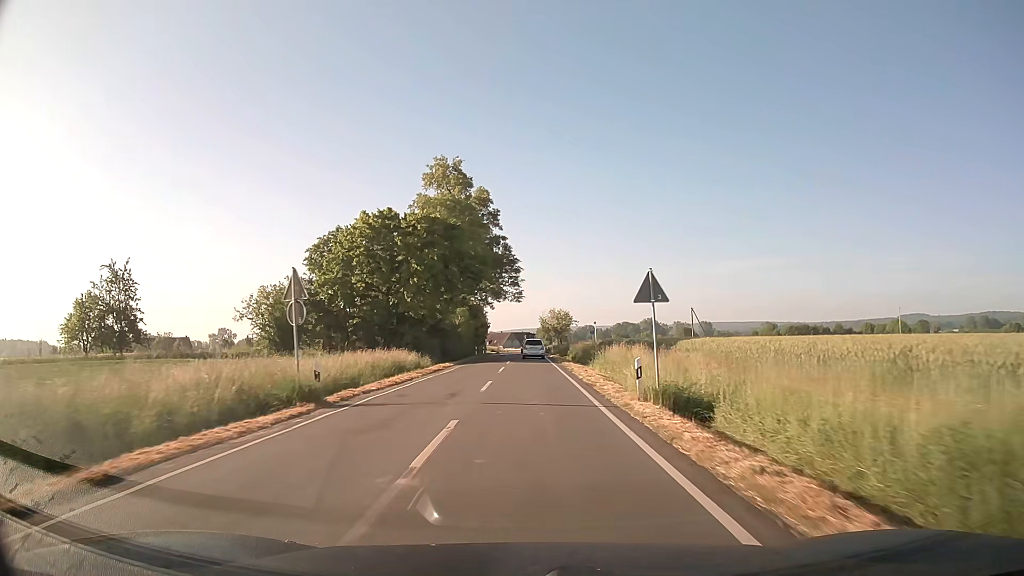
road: secondary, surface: asphalt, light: Day
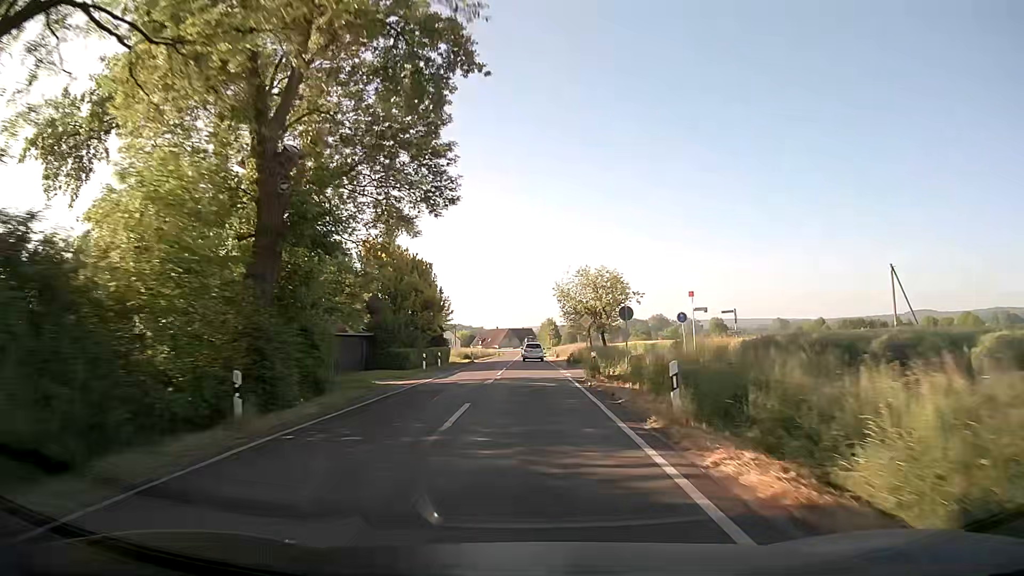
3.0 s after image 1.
(+0.1, +54.6) m; 0°
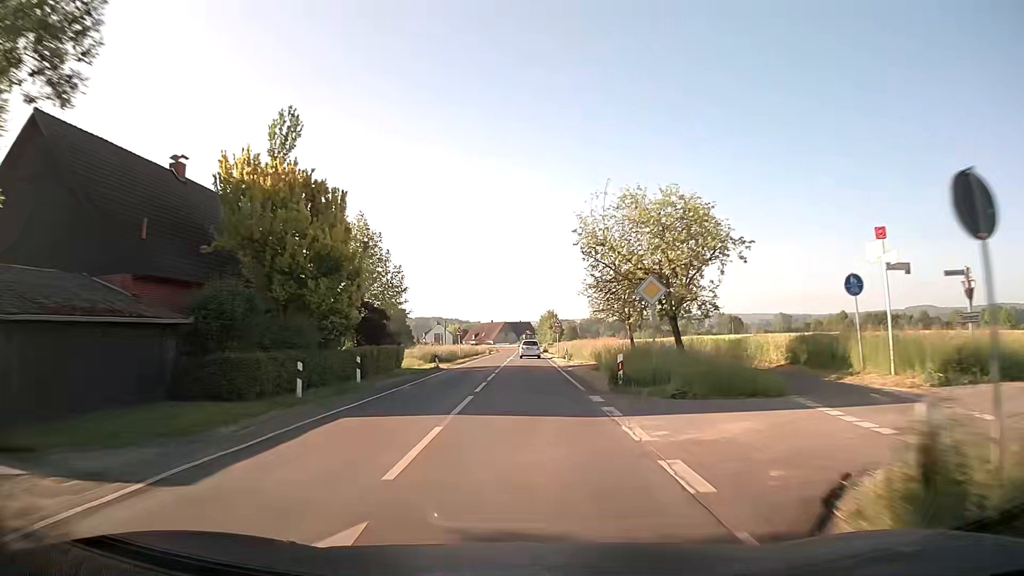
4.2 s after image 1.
(0.0, +21.9) m; 0°
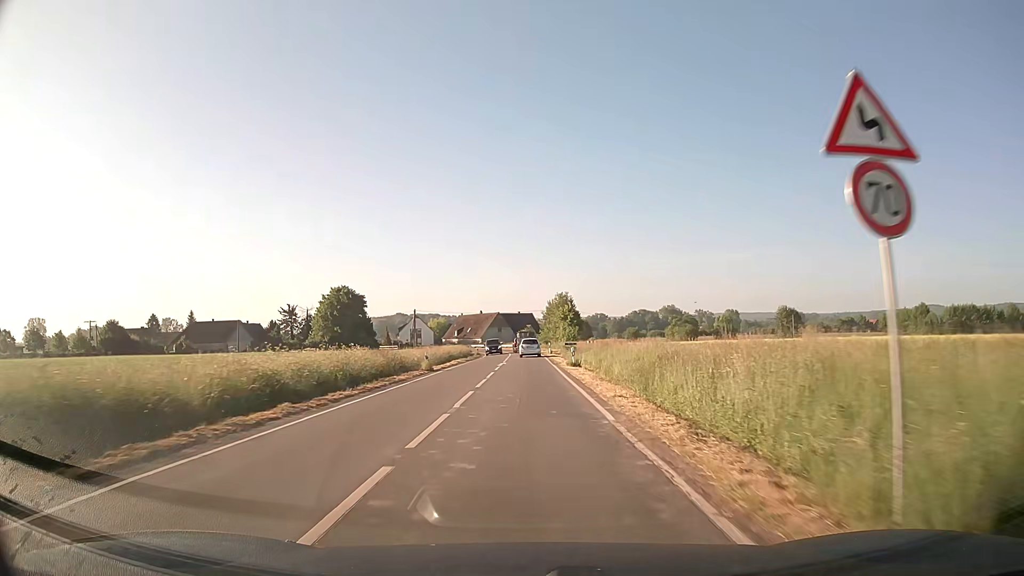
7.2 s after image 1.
(+0.2, +55.0) m; 0°
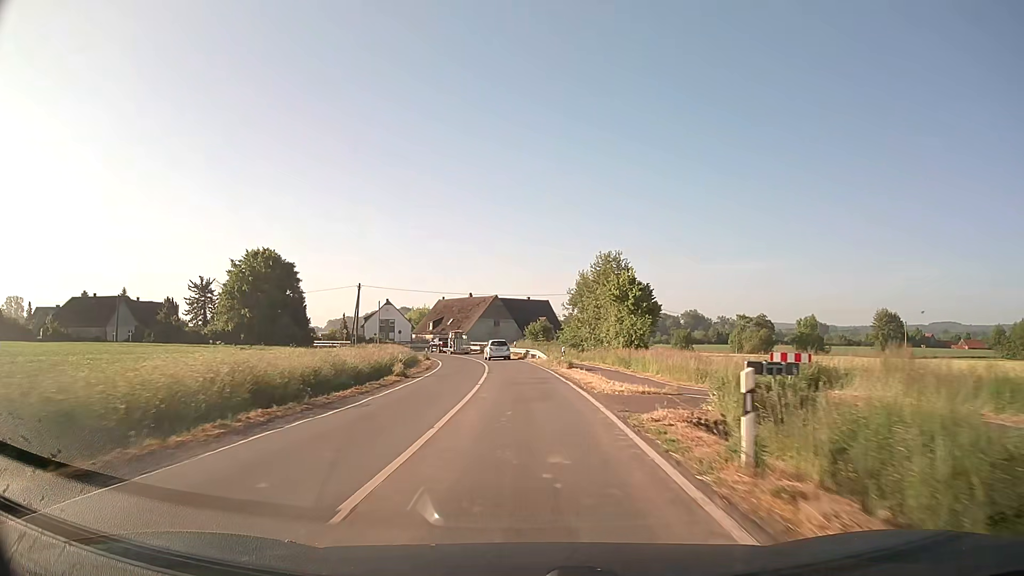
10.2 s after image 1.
(-0.1, +54.9) m; -1°
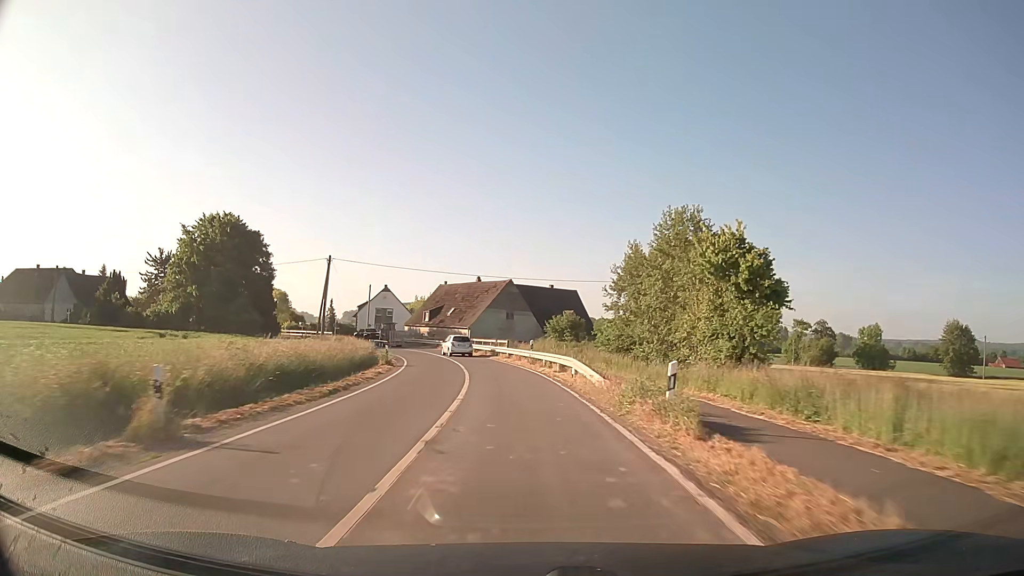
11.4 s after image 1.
(-0.2, +21.9) m; -1°
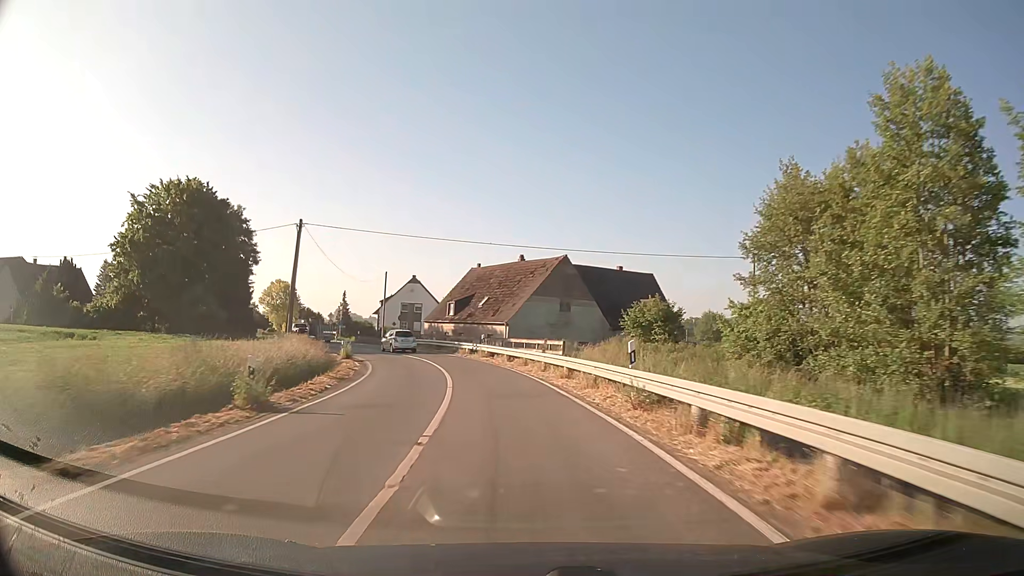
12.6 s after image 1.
(-0.7, +21.8) m; -4°
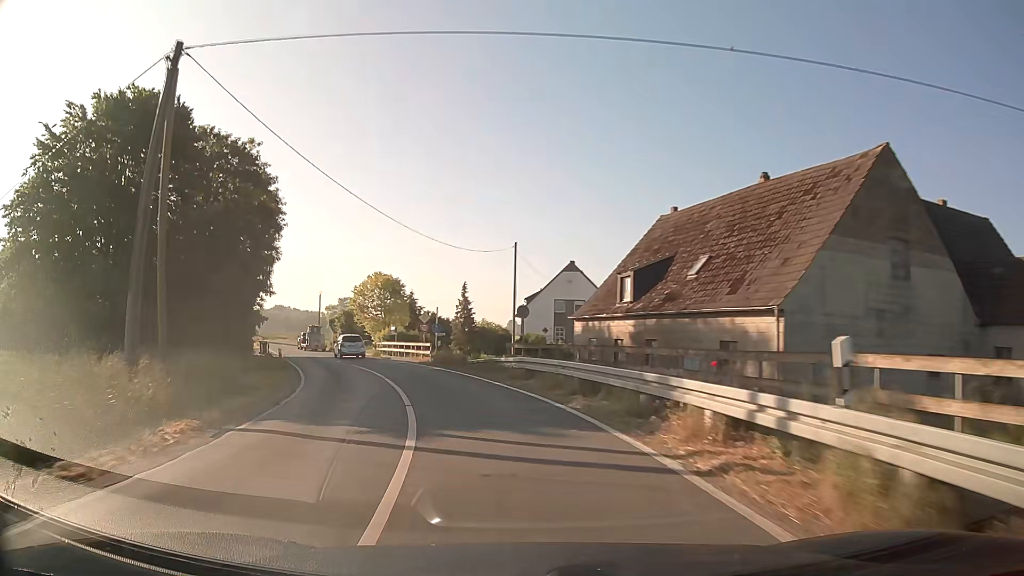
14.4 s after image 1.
(-3.2, +32.4) m; -14°
(-1, +10) (-3, +20) (-6, +29) (-10, +38) (-14, +47) (-18, +56) (-23, +65) (-27, +74) (-31, +84) (-35, +93) m
